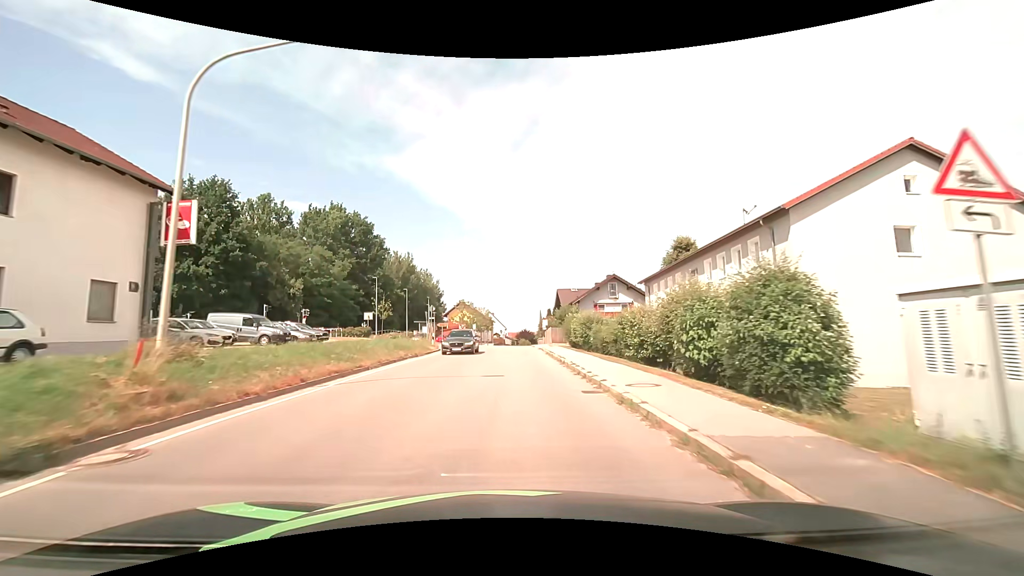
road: tertiary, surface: asphalt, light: Day
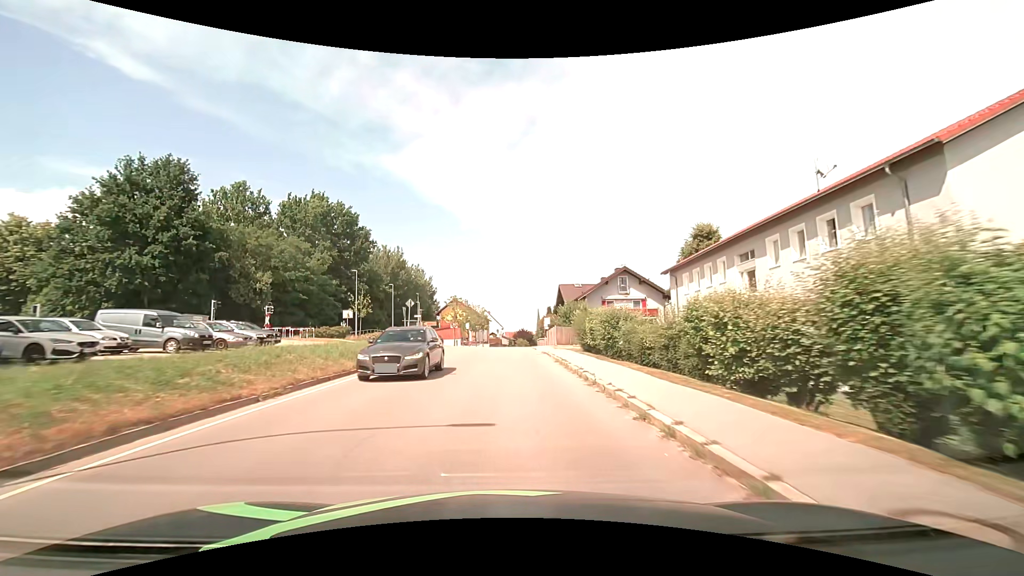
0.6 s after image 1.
(0.0, +7.5) m; +1°
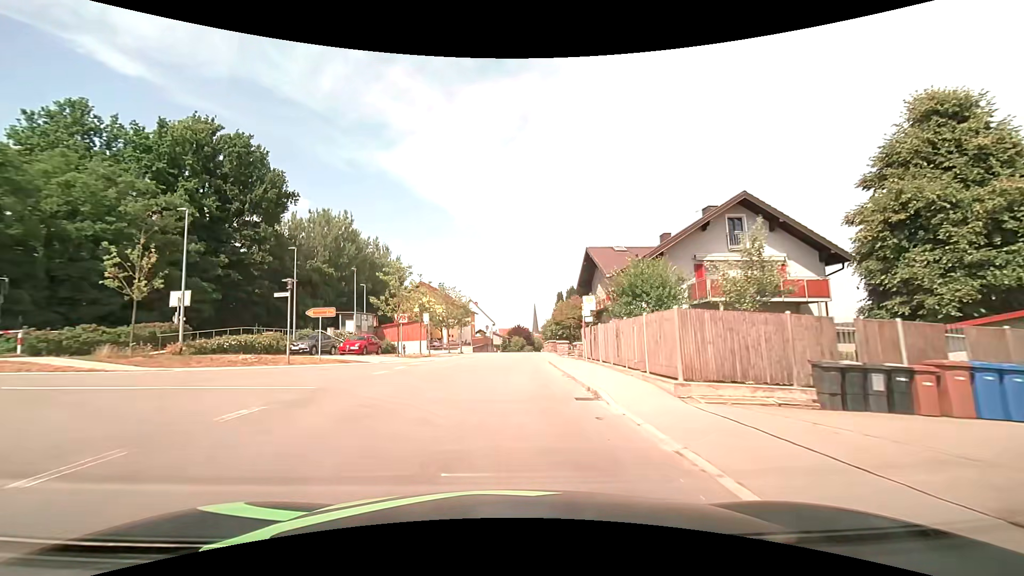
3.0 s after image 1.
(0.0, +30.2) m; +1°
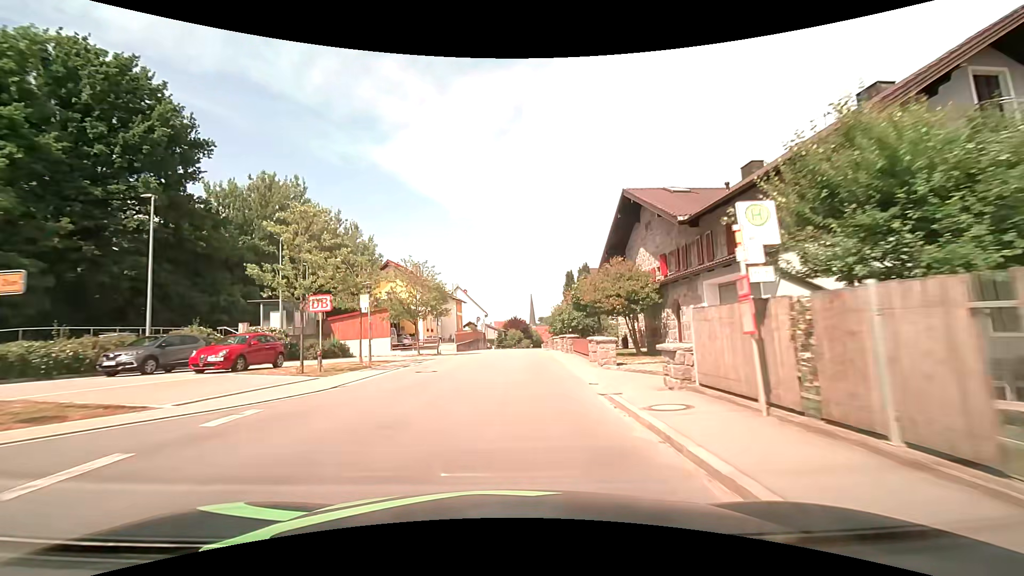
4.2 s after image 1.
(0.0, +15.3) m; 0°
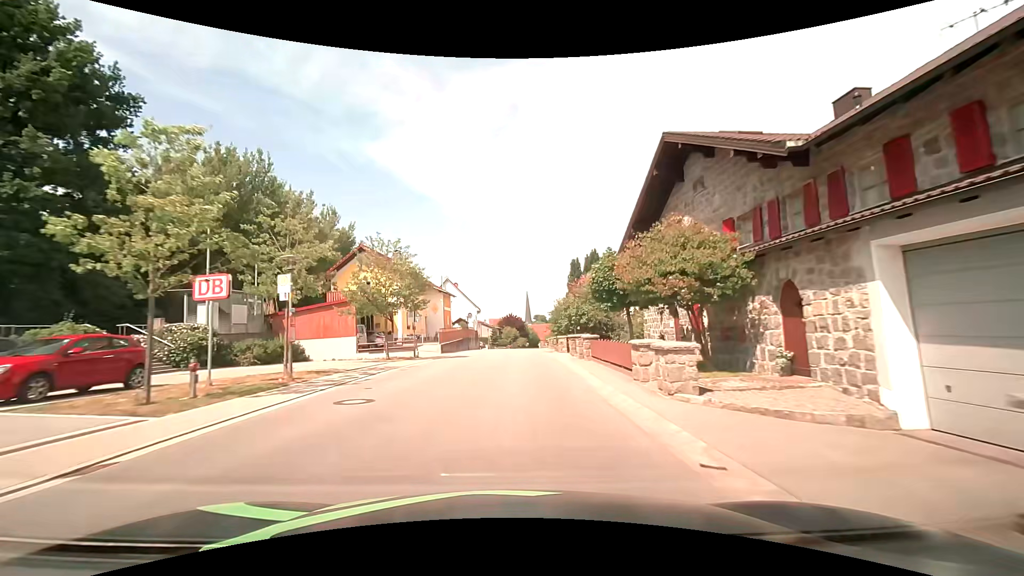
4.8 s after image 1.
(0.0, +7.7) m; 0°
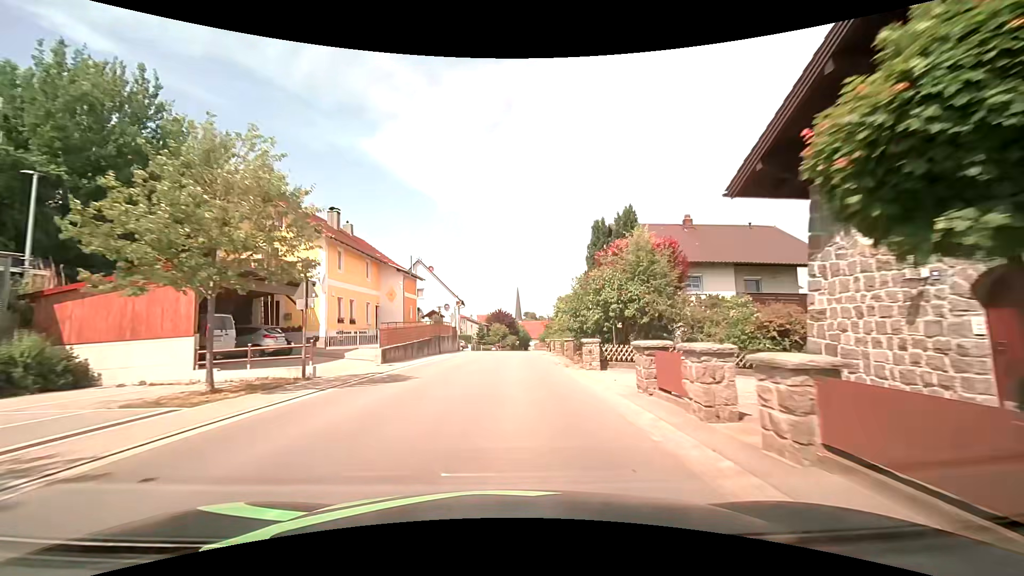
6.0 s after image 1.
(+0.1, +15.5) m; +1°
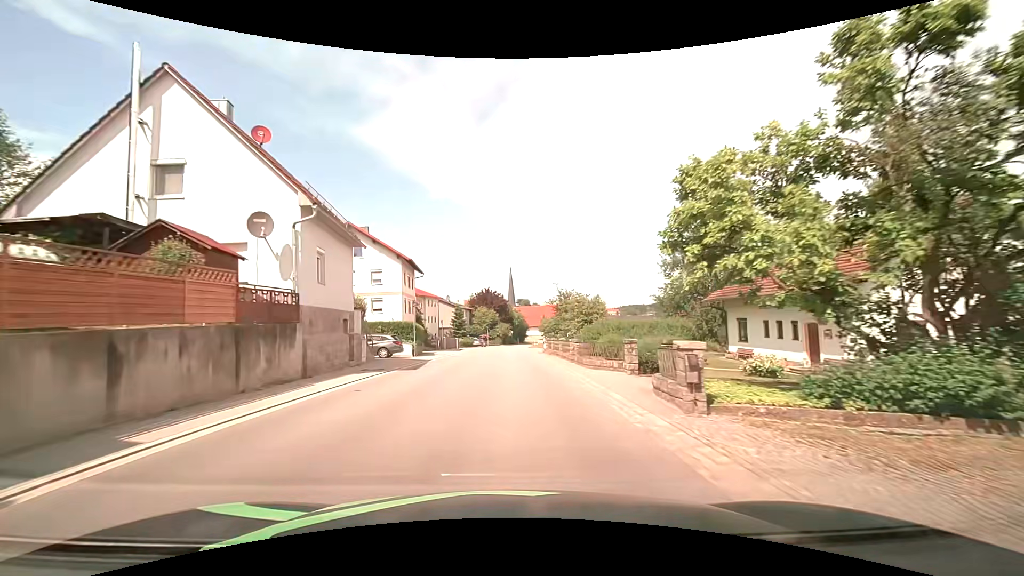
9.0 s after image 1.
(+0.6, +39.0) m; +1°
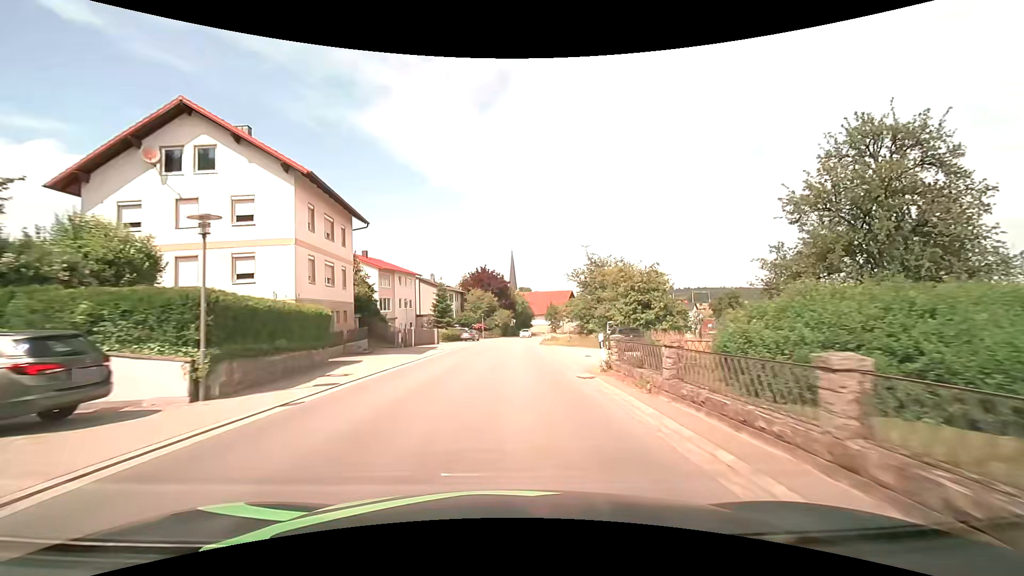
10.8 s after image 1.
(-0.2, +23.5) m; -1°
(0, +10) (0, +20) (0, +30) (+1, +40) (+1, +50) (+2, +60) (+3, +70) (+4, +80) (+6, +90) (+8, +99) m
